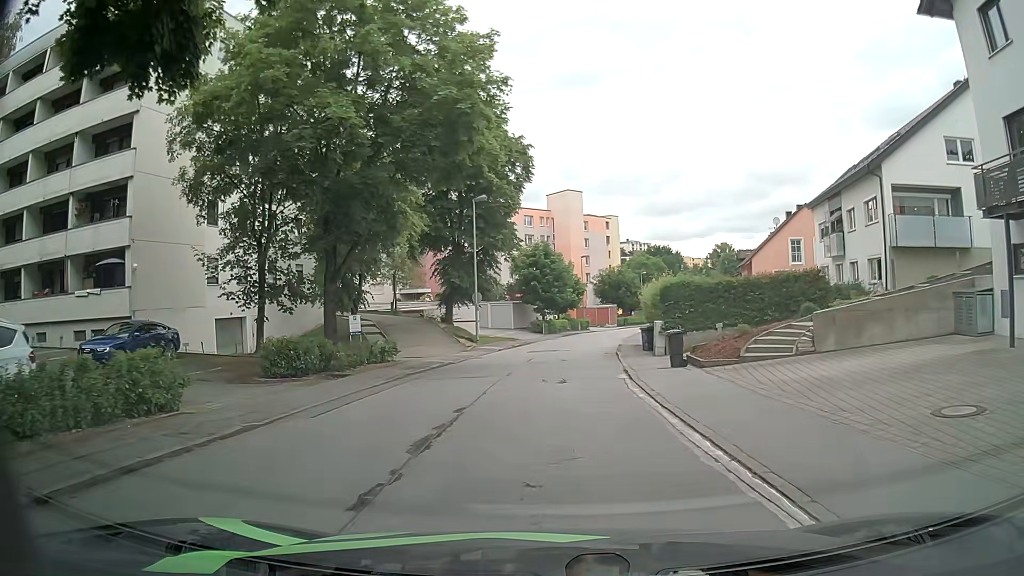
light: Day
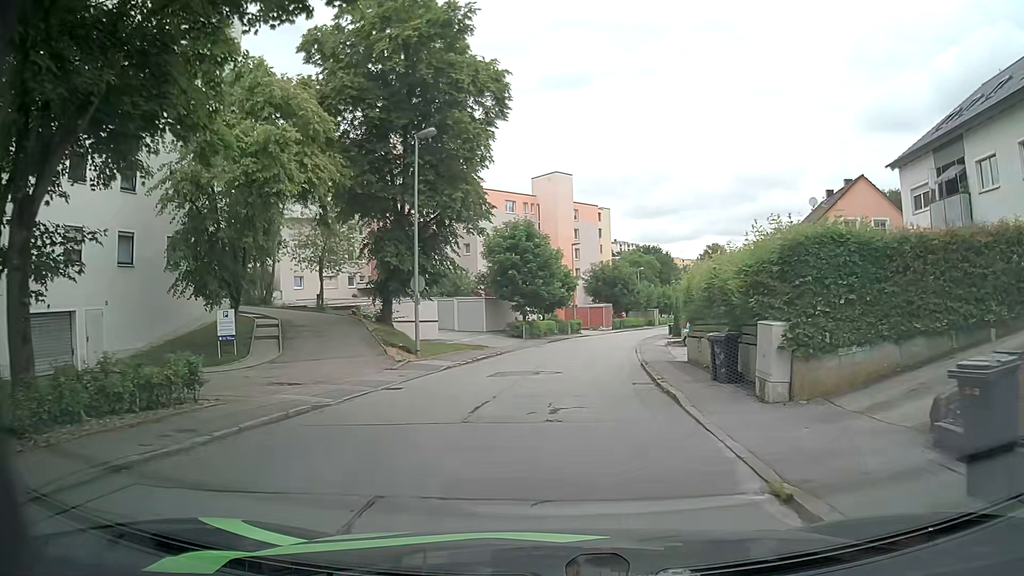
(+0.1, +13.3) m; +1°
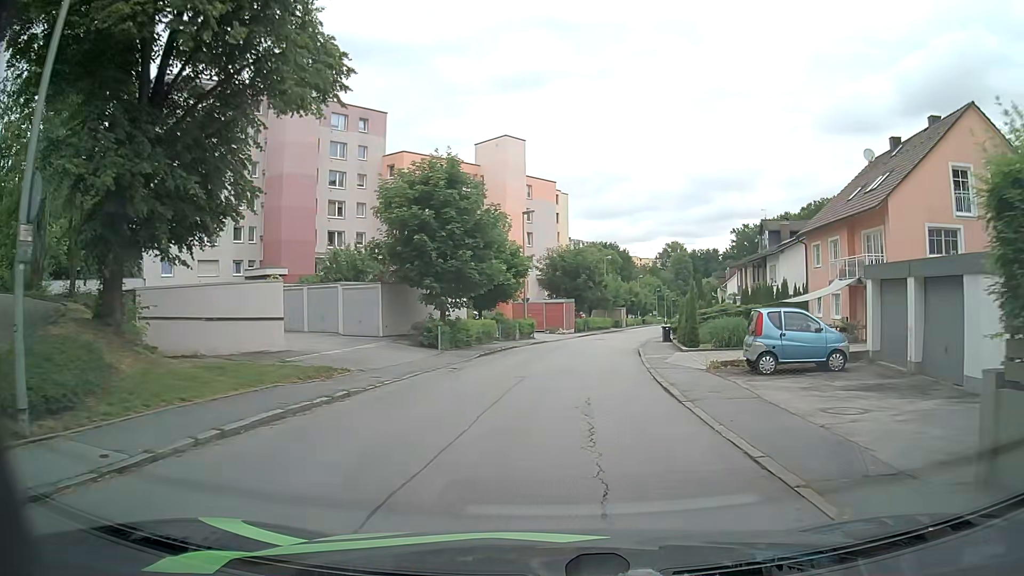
(+0.6, +17.7) m; +4°
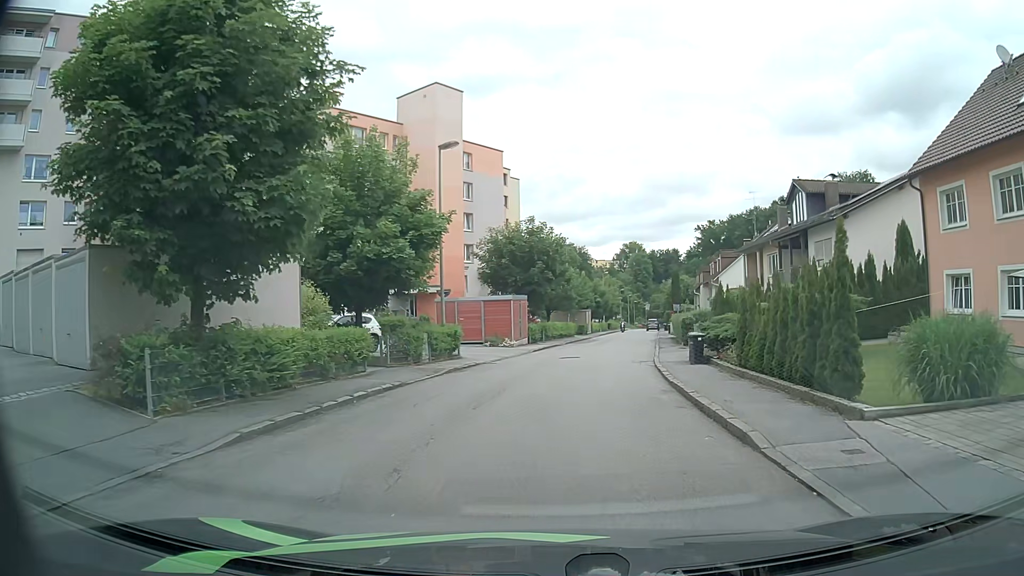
(+0.7, +17.7) m; +4°
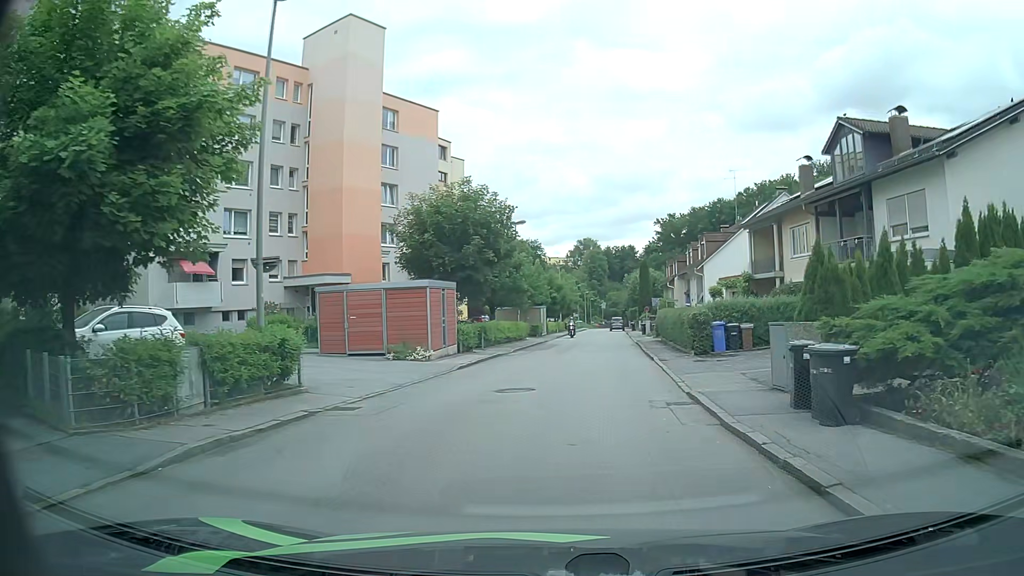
(+0.5, +13.0) m; +5°
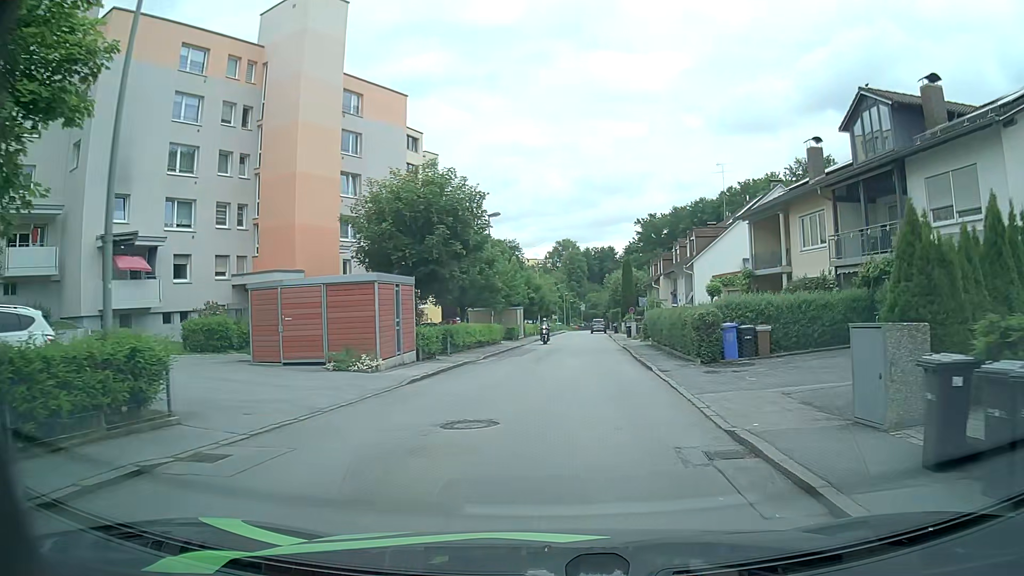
(0.0, +4.3) m; +2°
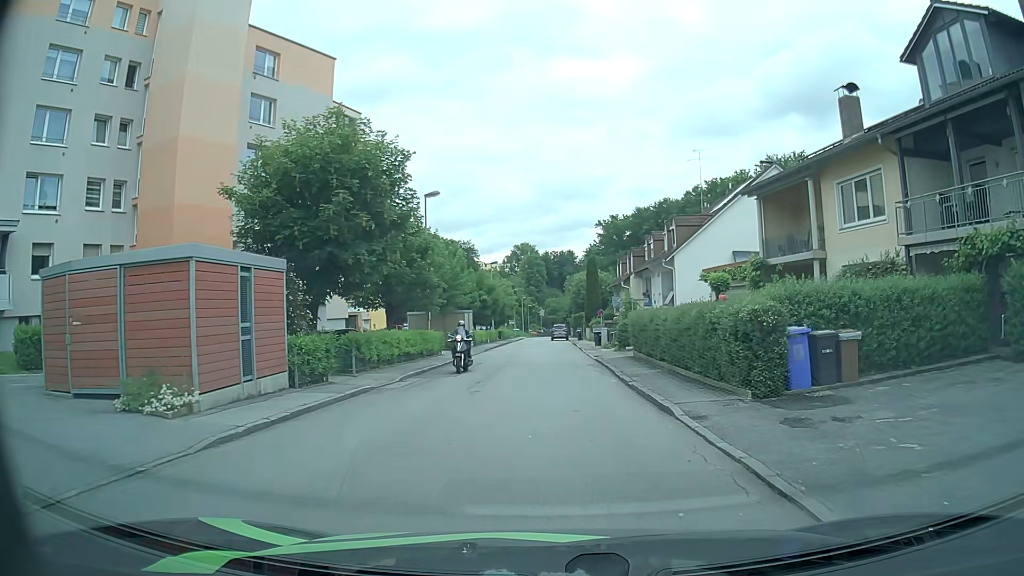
(+0.2, +8.5) m; +3°
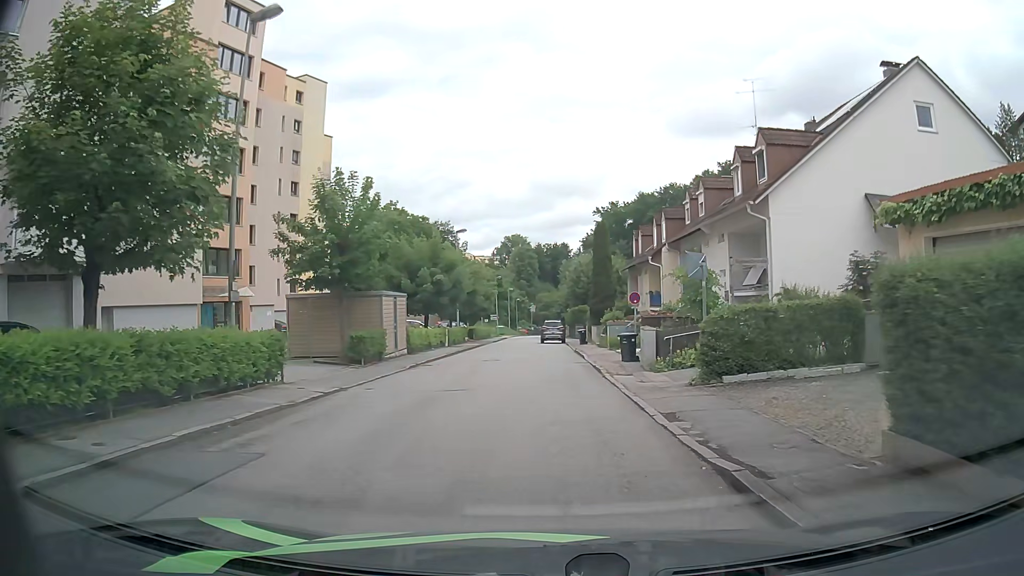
(+0.3, +20.8) m; 0°
(0, +10) (0, +20) (0, +30) (-1, +40) (-2, +50) (-2, +60) (-2, +70) (-1, +80) (0, +90) (0, +100) m
